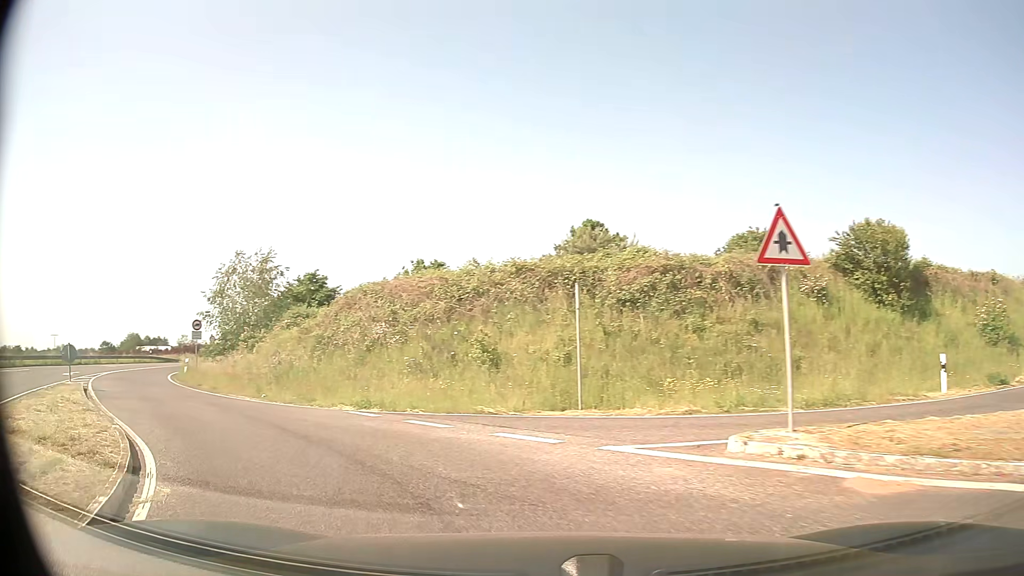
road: secondary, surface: asphalt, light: Day
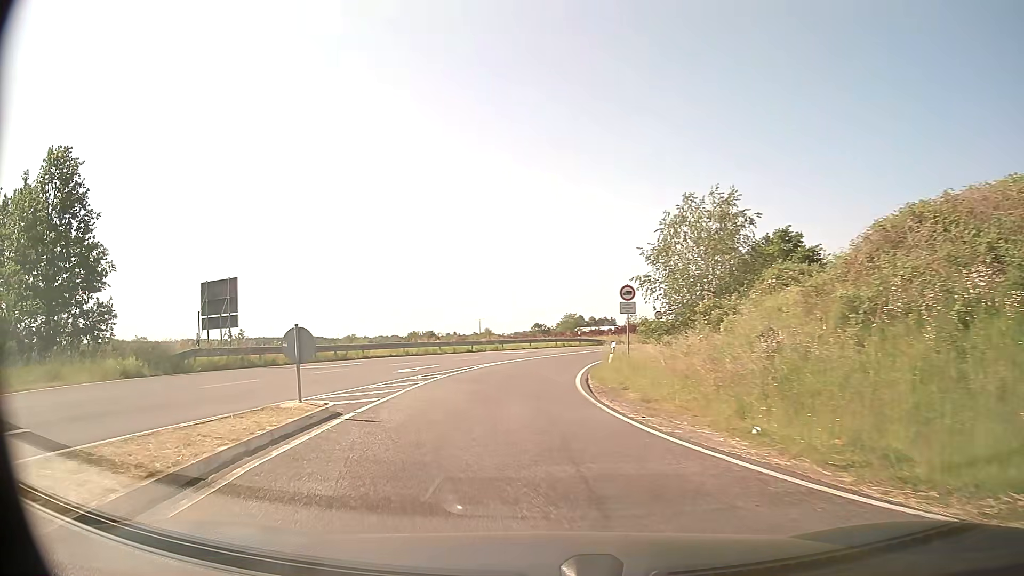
(-4.5, +11.8) m; -40°
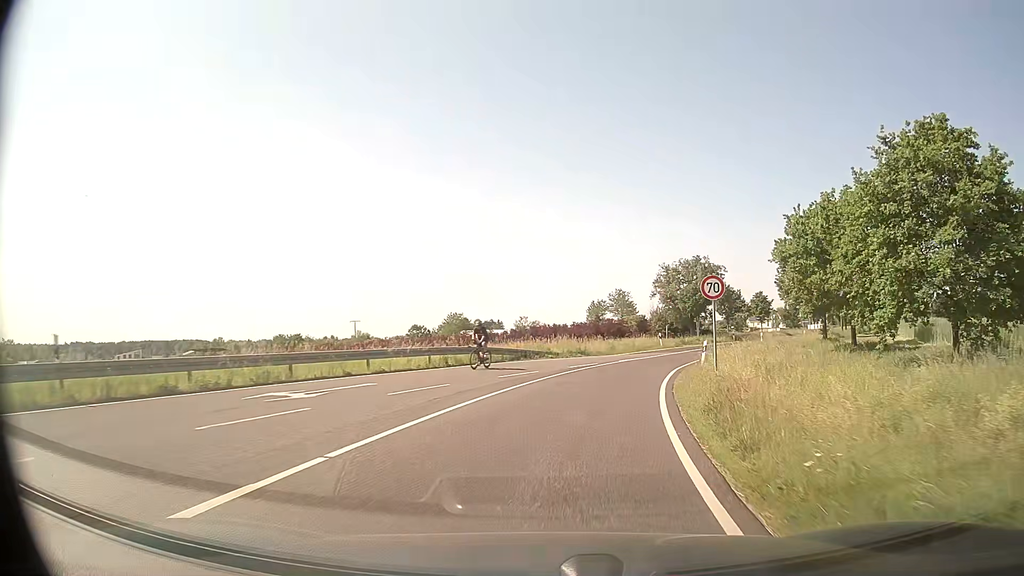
(+0.4, +29.7) m; +9°
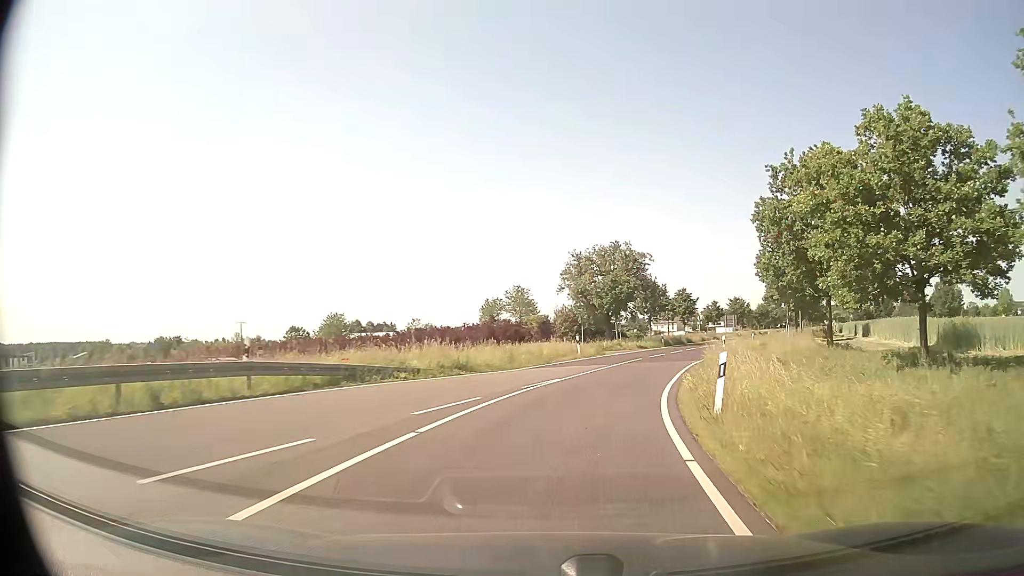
(+1.2, +14.9) m; +9°
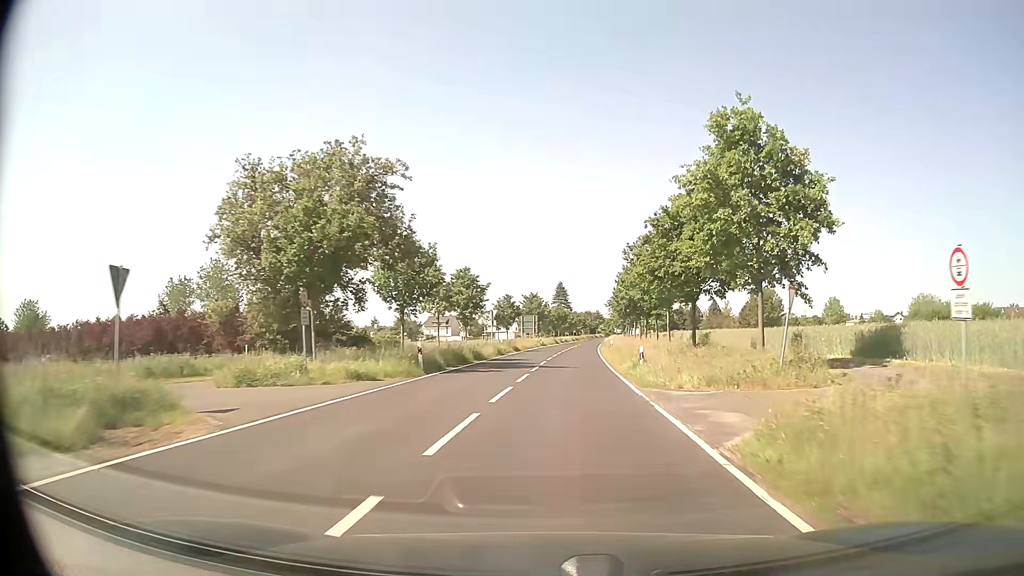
(+6.0, +33.8) m; +20°
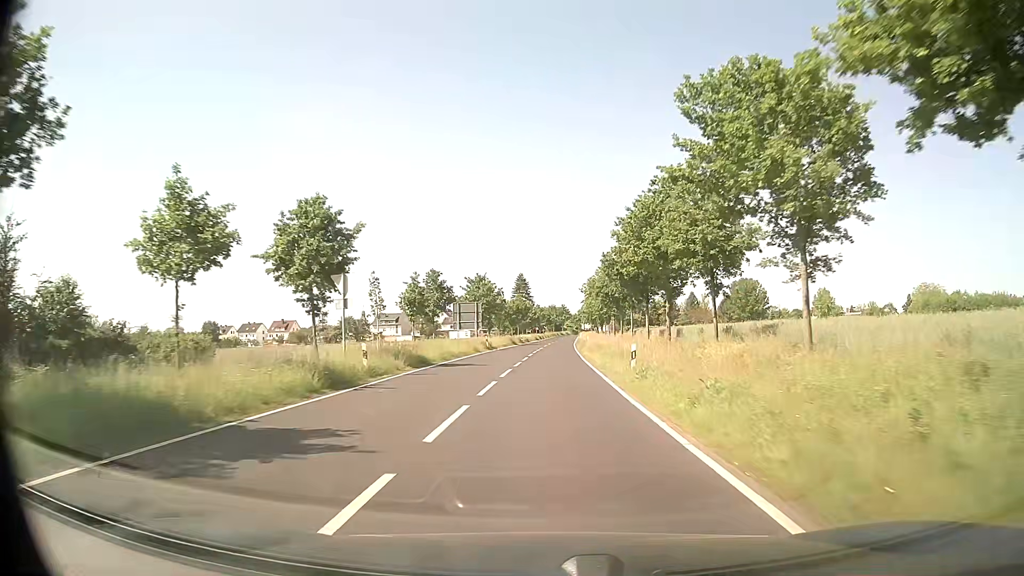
(+0.8, +29.5) m; +2°
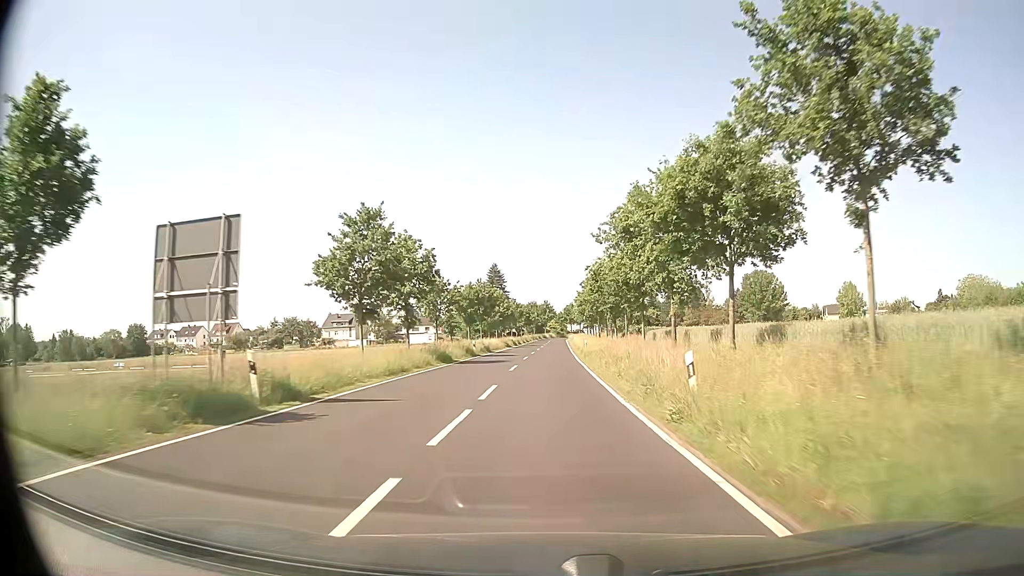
(+0.7, +42.4) m; +1°
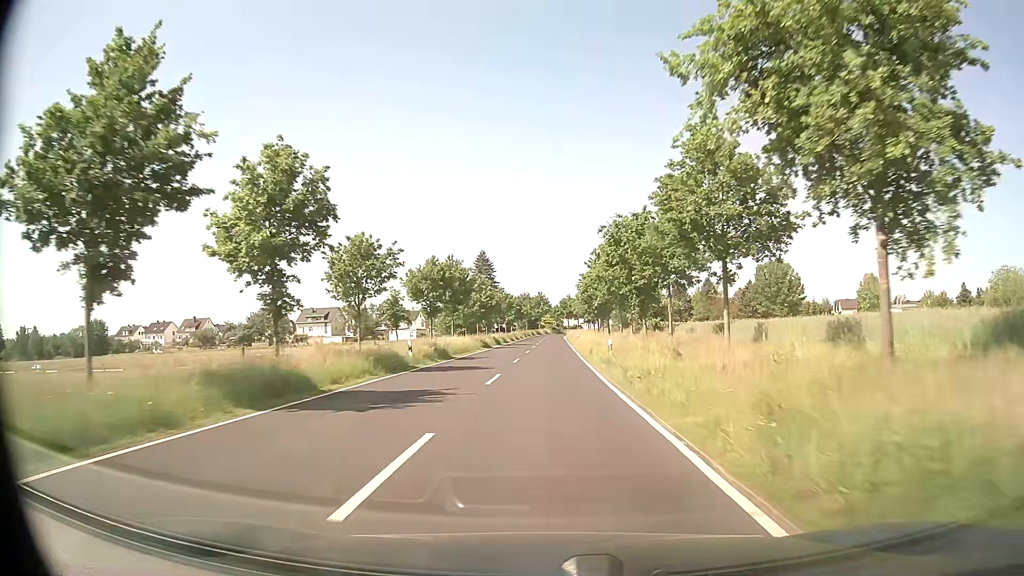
(+0.4, +21.4) m; +1°
(0, +10) (0, +20) (0, +30) (0, +40) (0, +50) (0, +60) (+1, +70) (+1, +80) (+1, +90) (+1, +100) m
